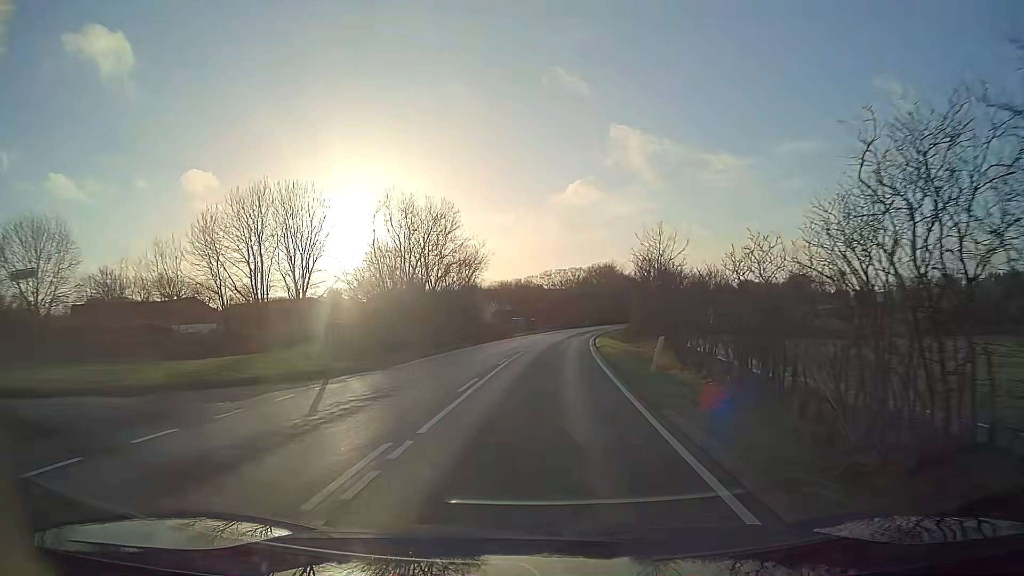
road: tertiary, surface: asphalt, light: Day
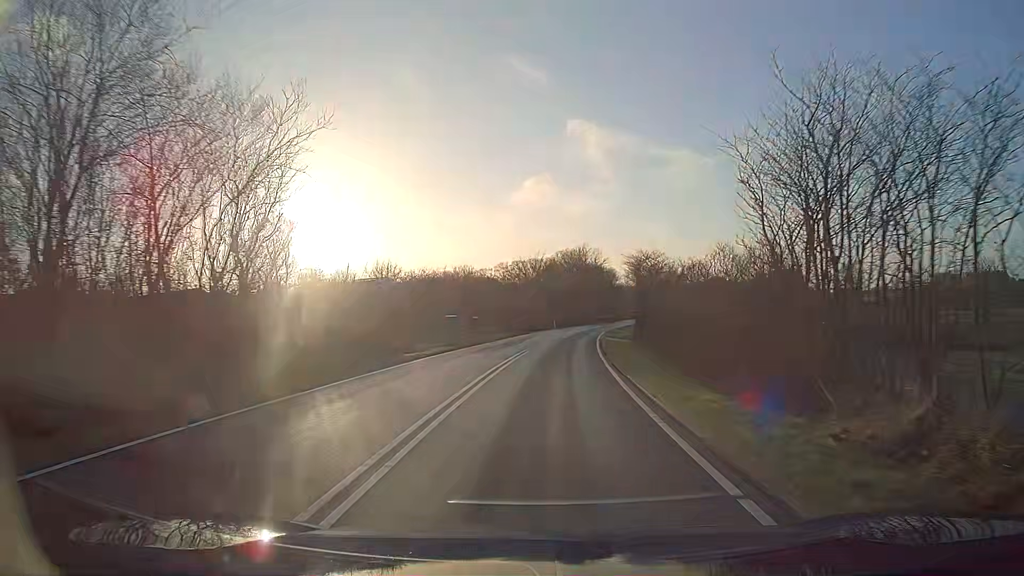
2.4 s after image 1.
(+1.0, +34.1) m; +4°
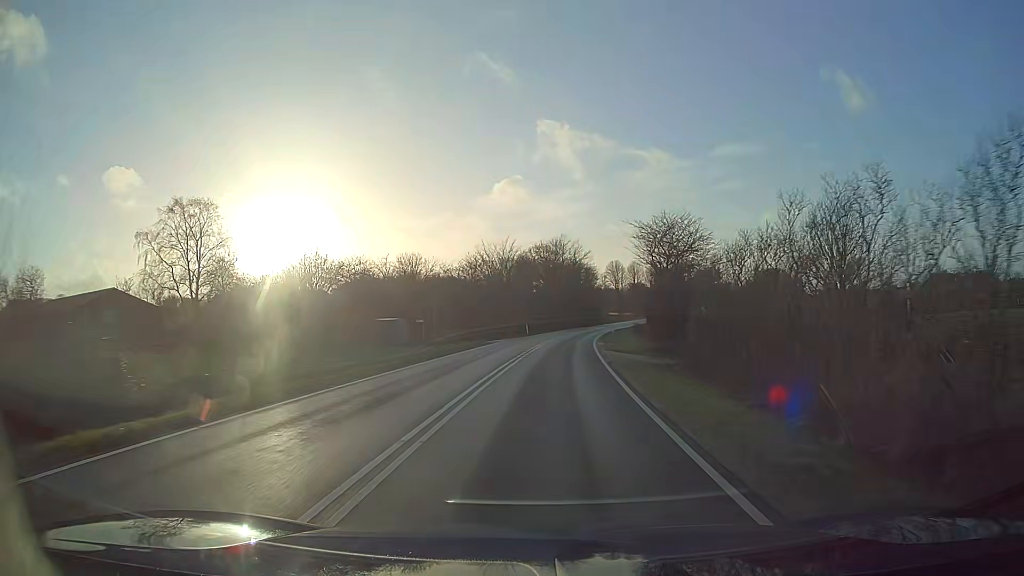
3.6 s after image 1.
(+0.4, +17.5) m; +2°
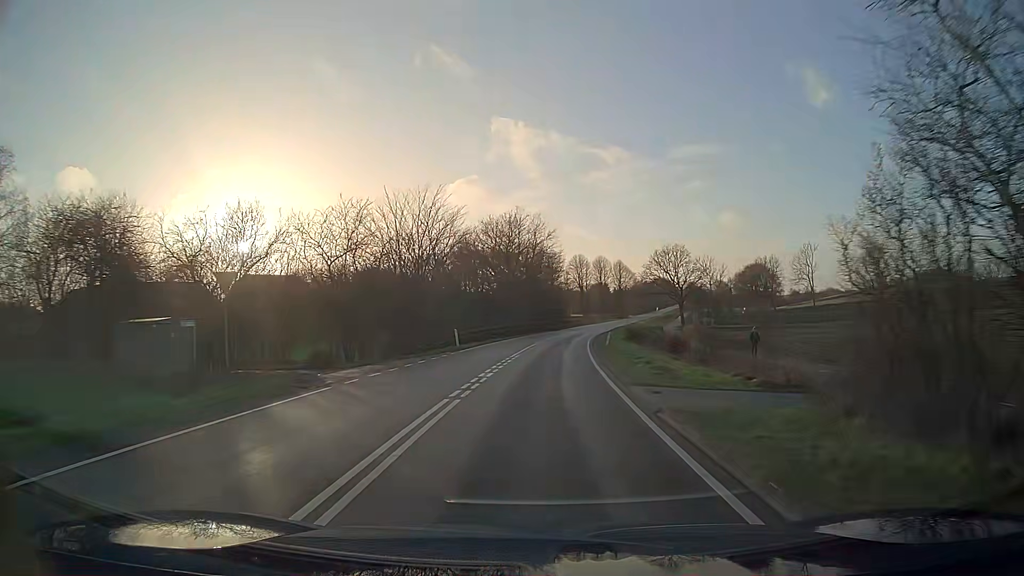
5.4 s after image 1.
(+0.9, +28.6) m; +3°
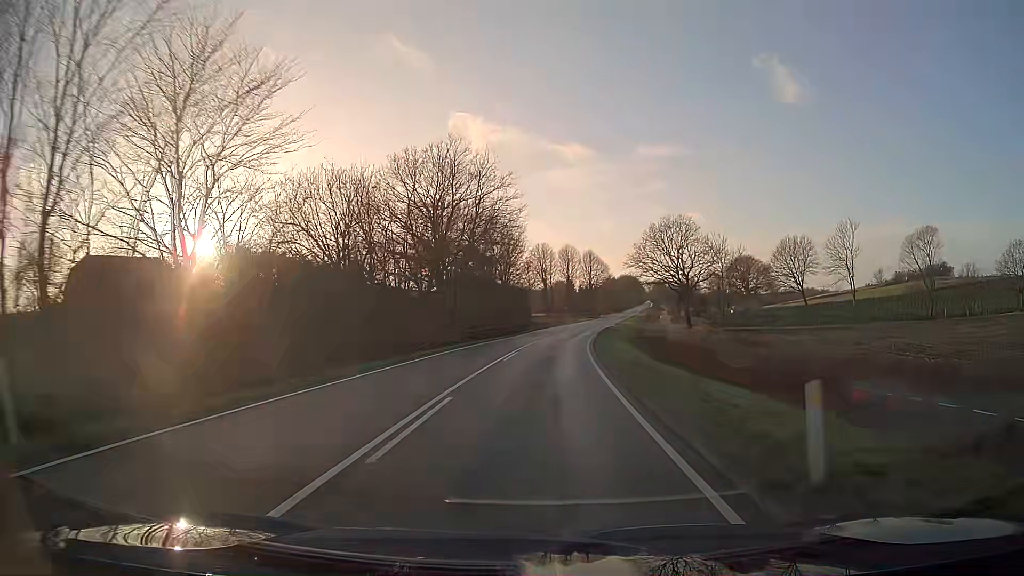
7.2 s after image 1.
(+1.0, +31.9) m; +4°
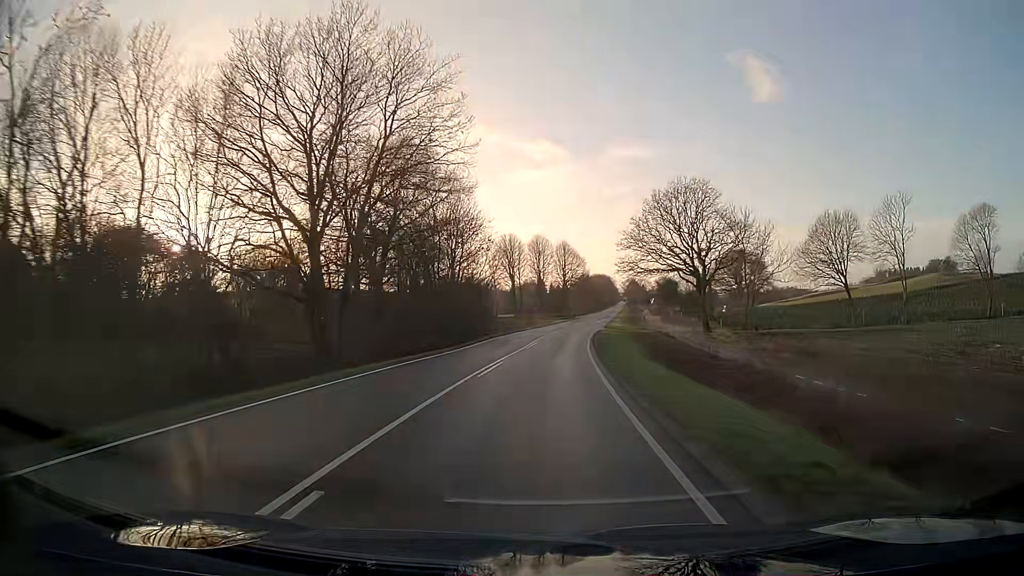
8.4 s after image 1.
(+0.5, +22.5) m; +3°
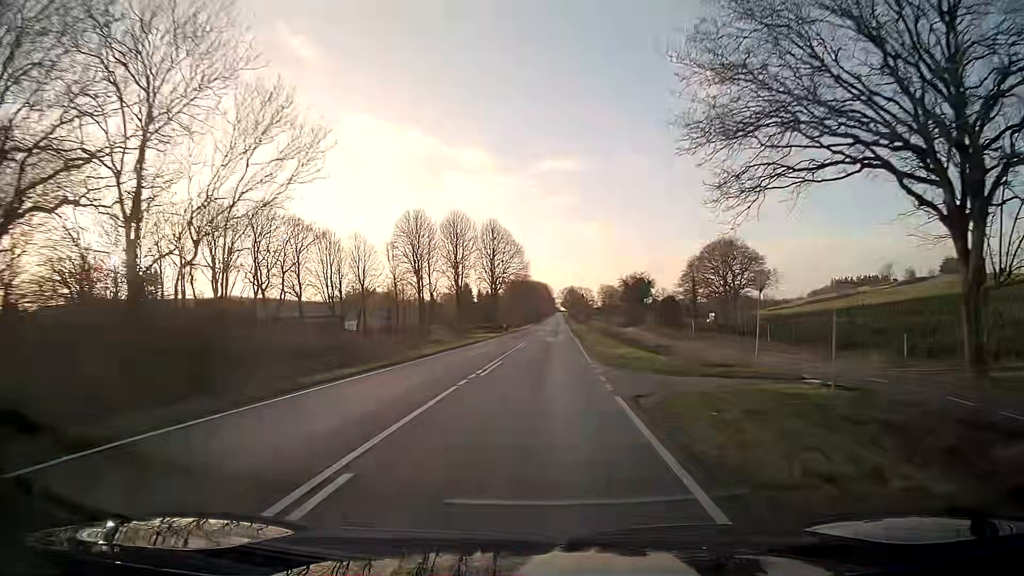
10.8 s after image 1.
(+2.2, +47.2) m; +5°
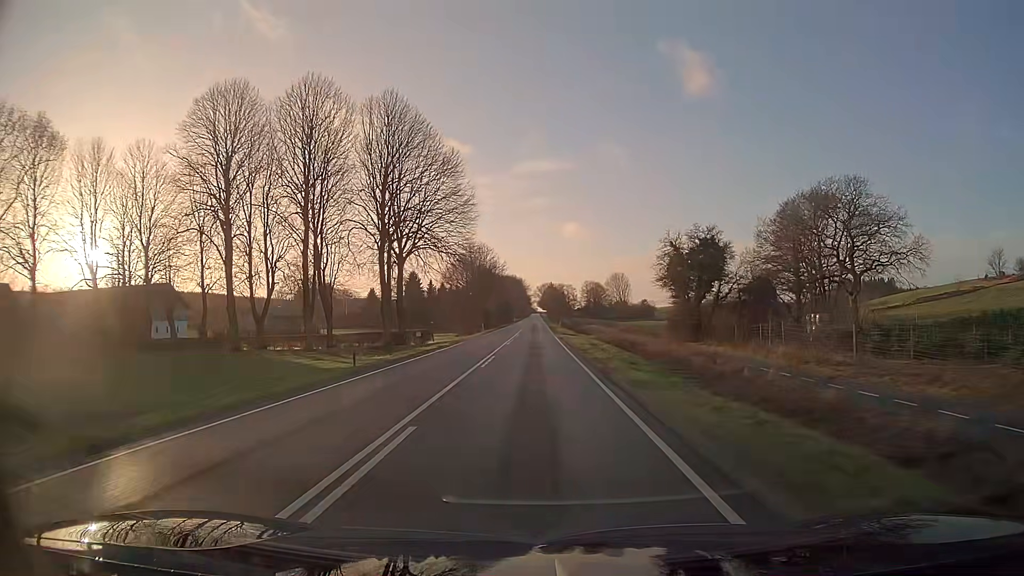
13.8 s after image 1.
(+2.1, +61.0) m; +3°
(0, +10) (0, +20) (0, +30) (0, +40) (0, +50) (0, +60) (0, +70) (0, +80) (0, +90) (-1, +100) m
